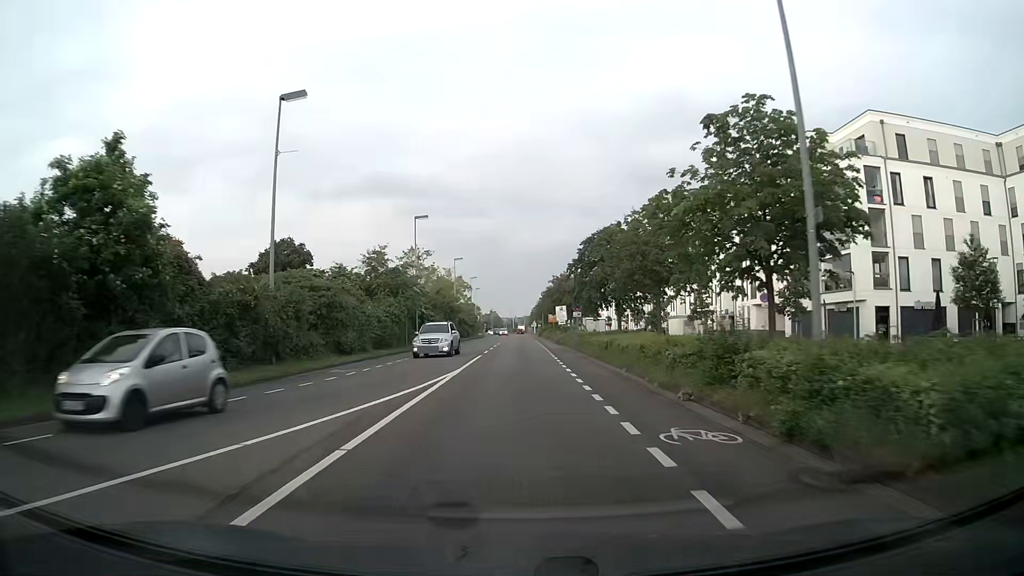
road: secondary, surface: asphalt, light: Day
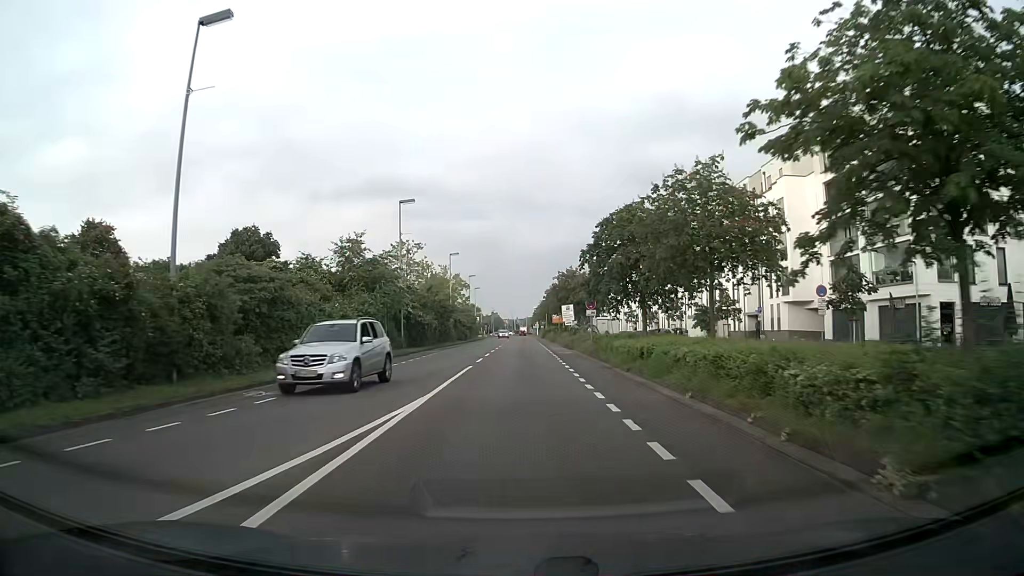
(0.0, +7.7) m; 0°
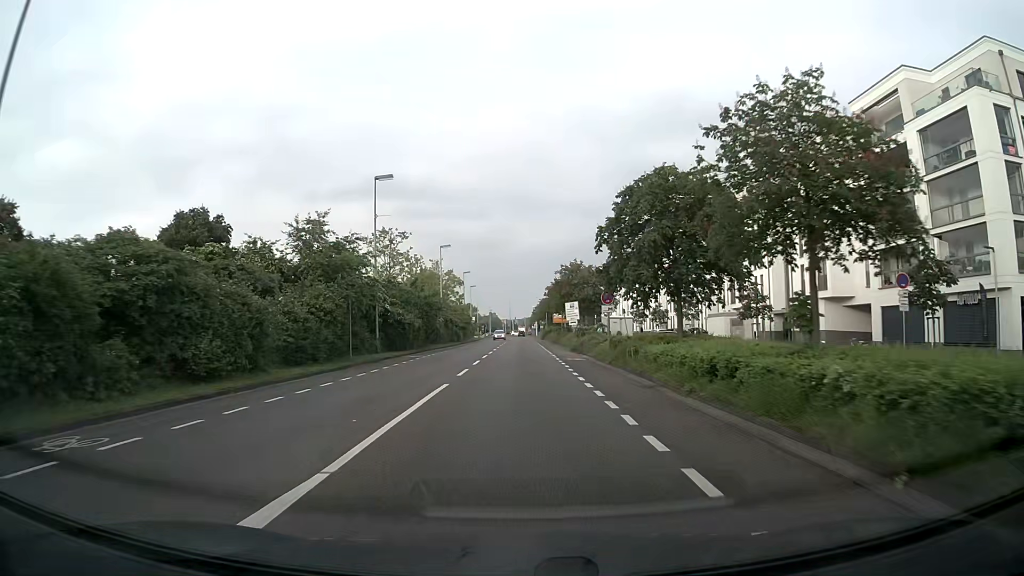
(0.0, +7.7) m; 0°
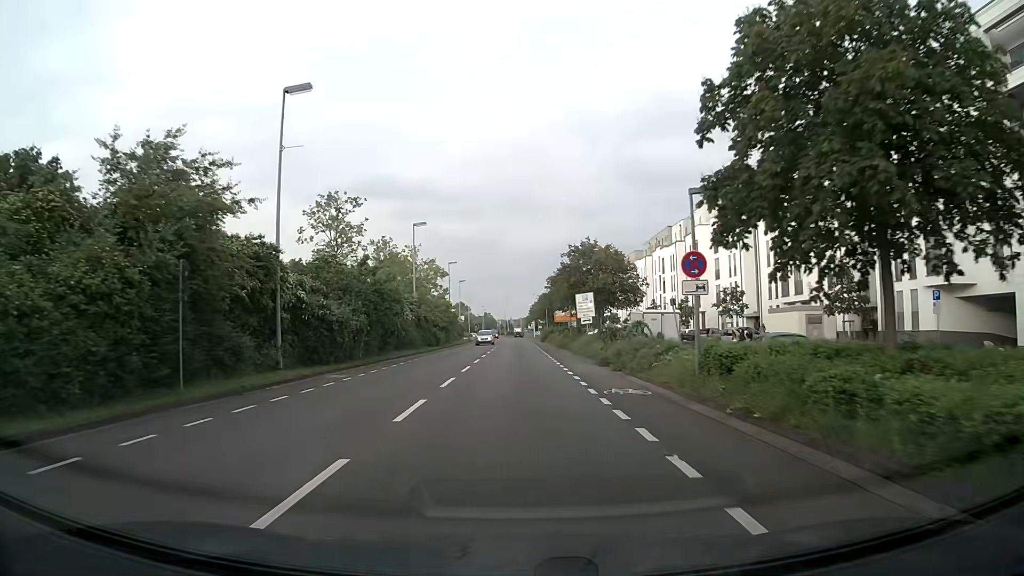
(+0.1, +15.5) m; +1°
